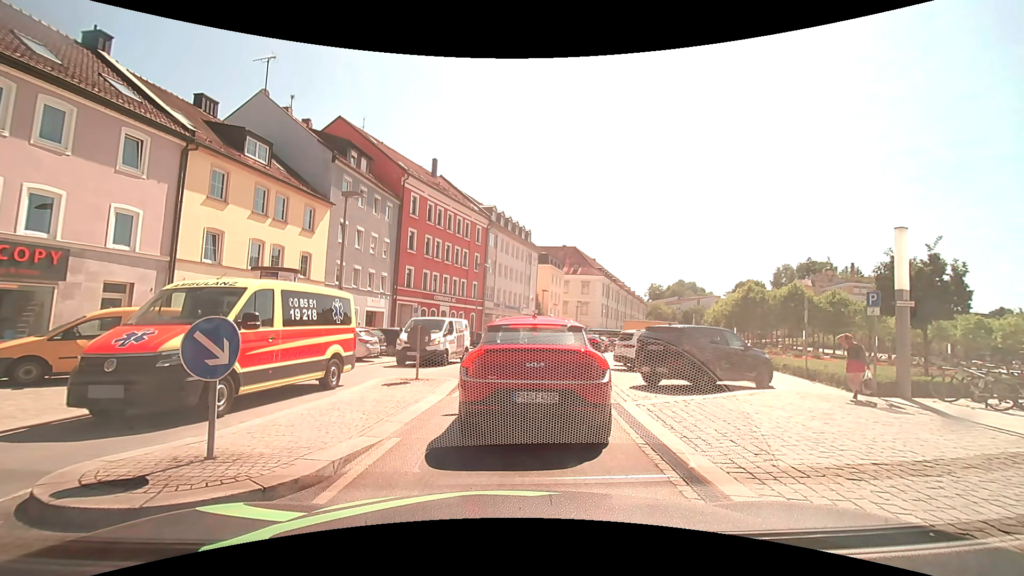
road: tertiary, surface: asphalt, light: Day
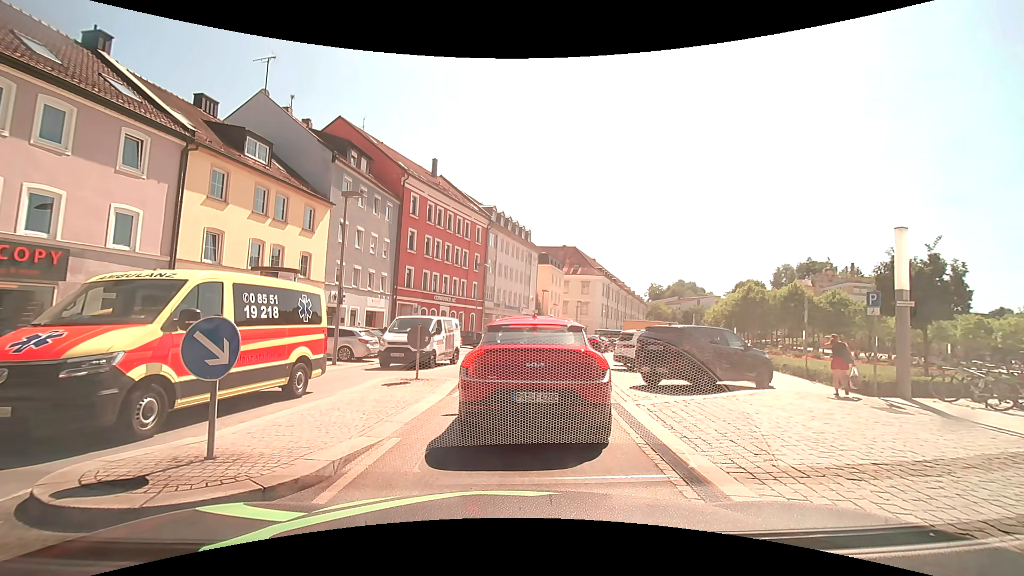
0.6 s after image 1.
(0.0, 0.0) m; 0°
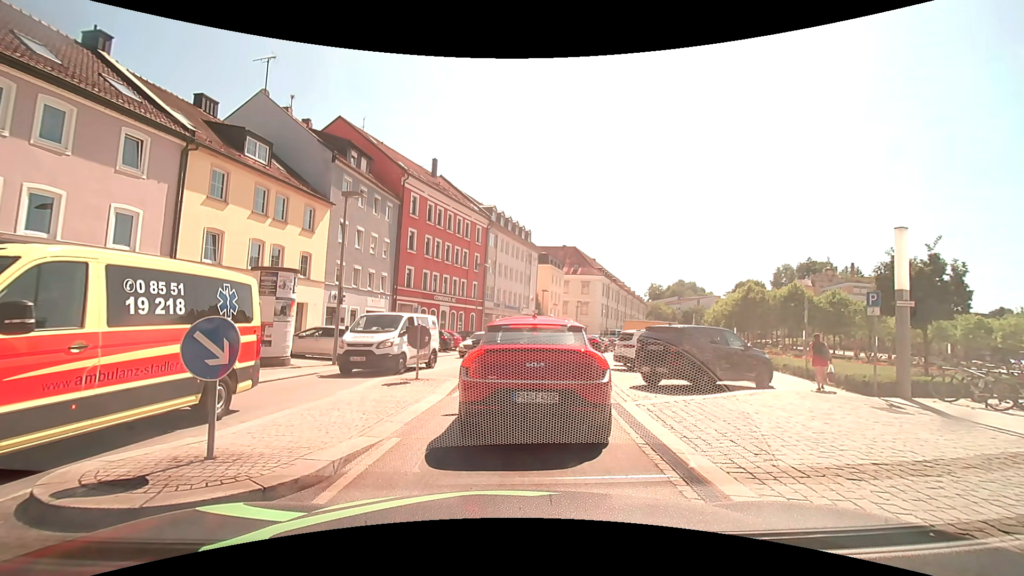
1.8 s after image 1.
(0.0, 0.0) m; 0°
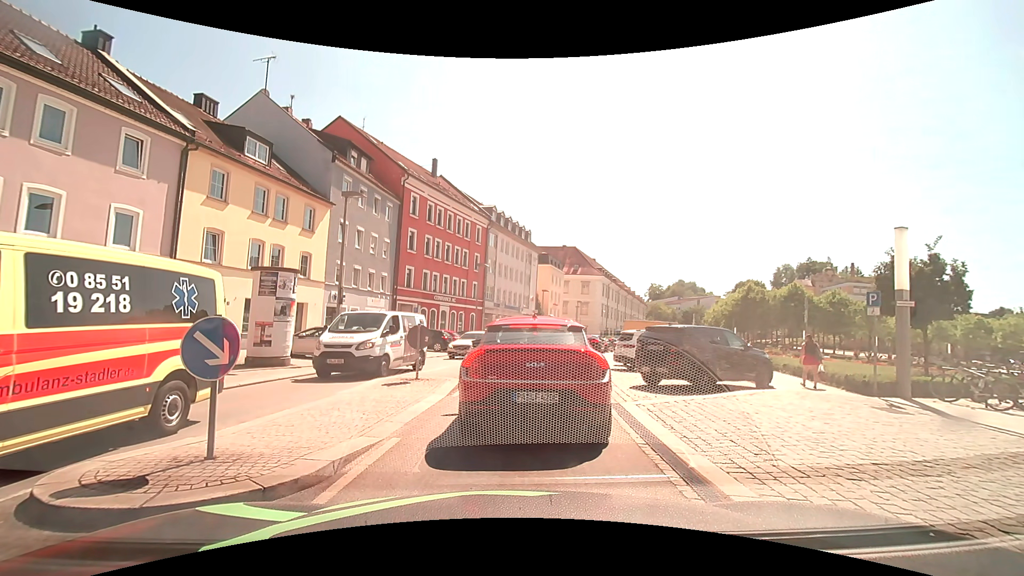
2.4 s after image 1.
(0.0, 0.0) m; 0°
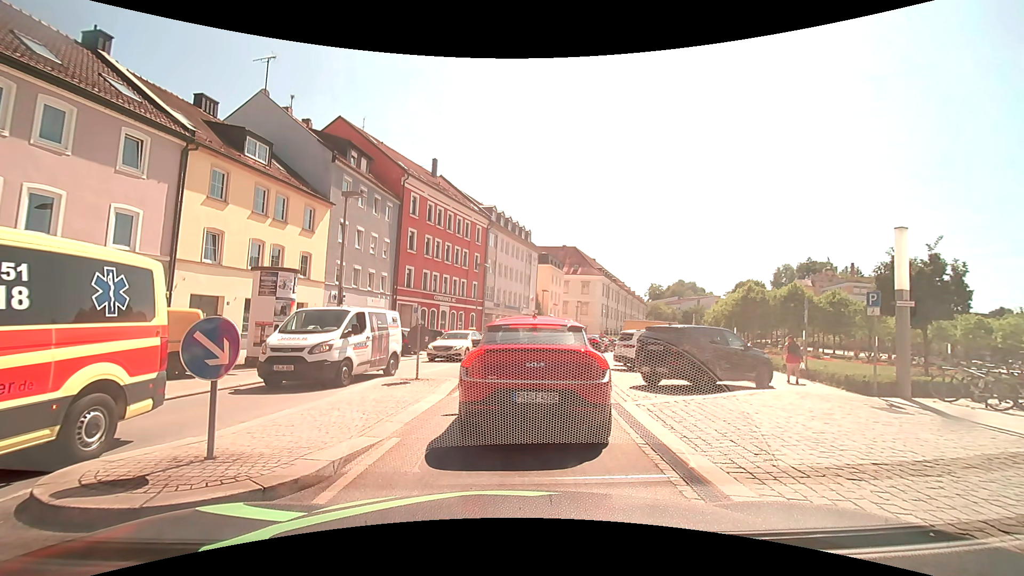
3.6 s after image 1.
(0.0, 0.0) m; 0°
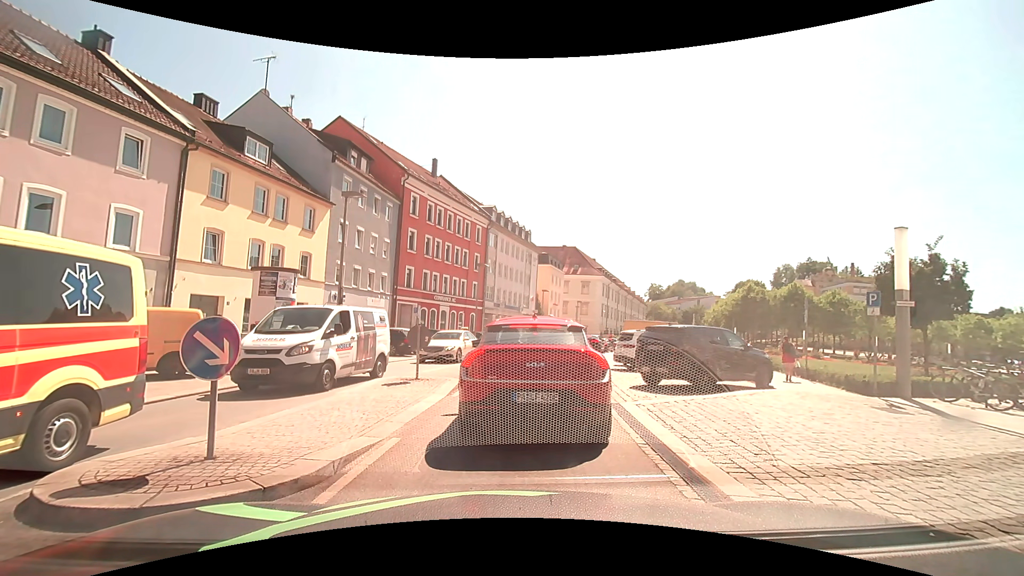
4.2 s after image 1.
(0.0, 0.0) m; 0°
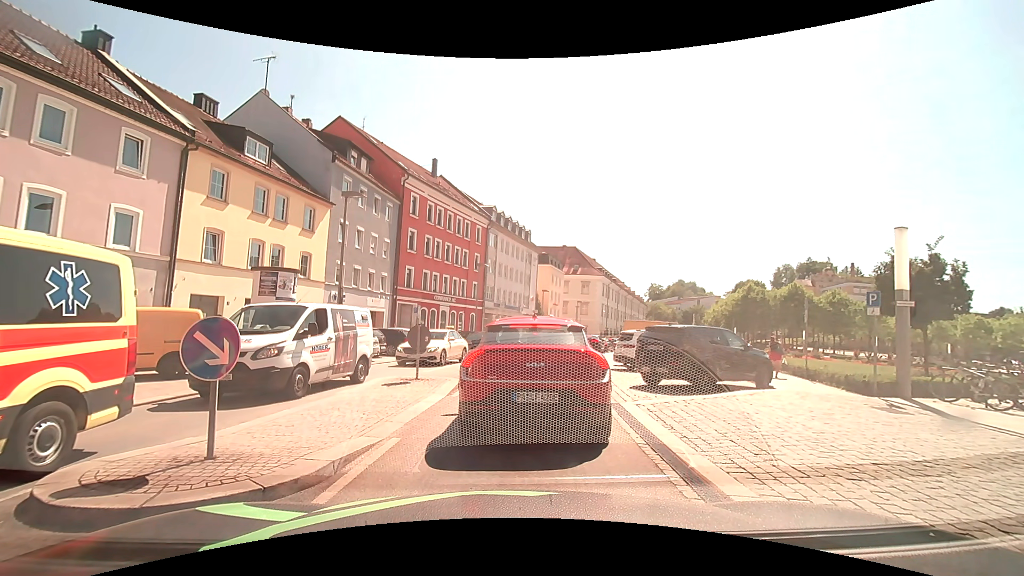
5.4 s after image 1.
(0.0, 0.0) m; 0°
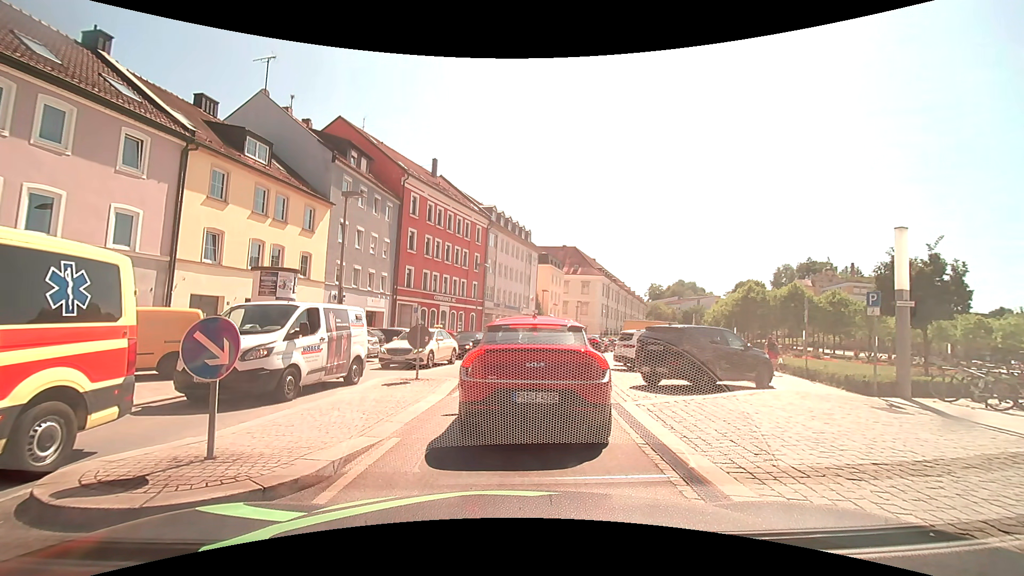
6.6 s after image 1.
(0.0, 0.0) m; 0°
